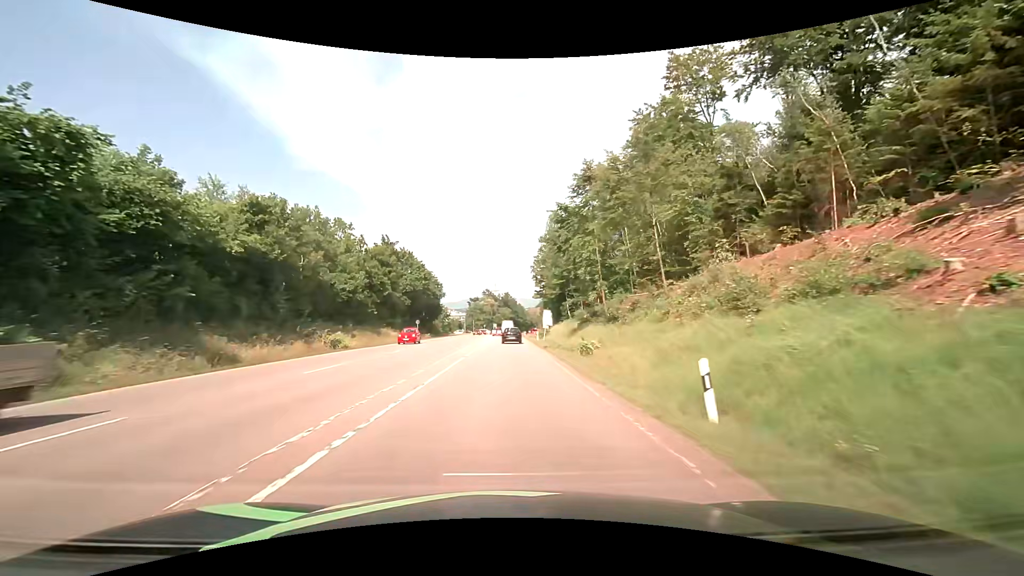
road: secondary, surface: asphalt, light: Day
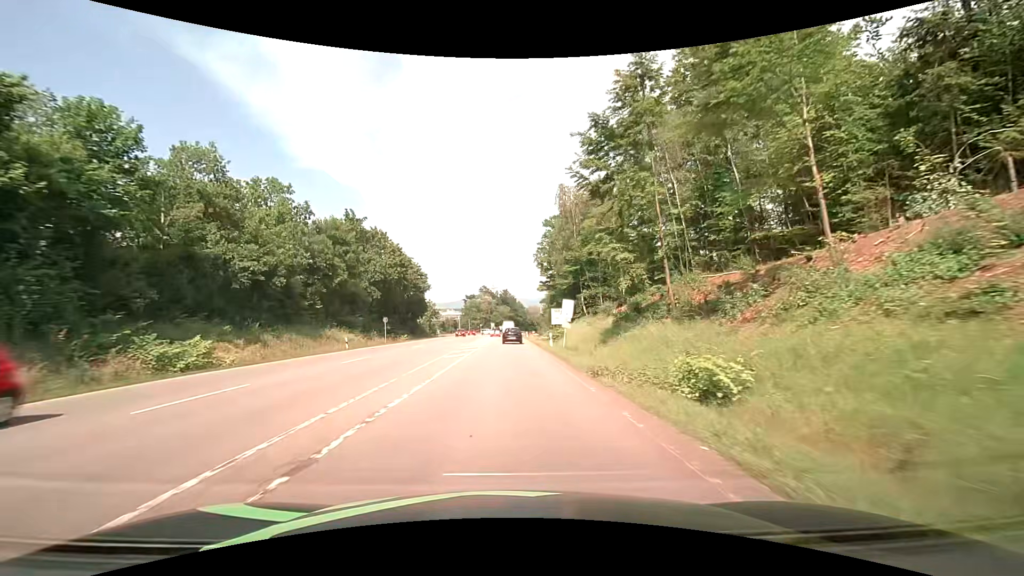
(0.0, +18.4) m; 0°
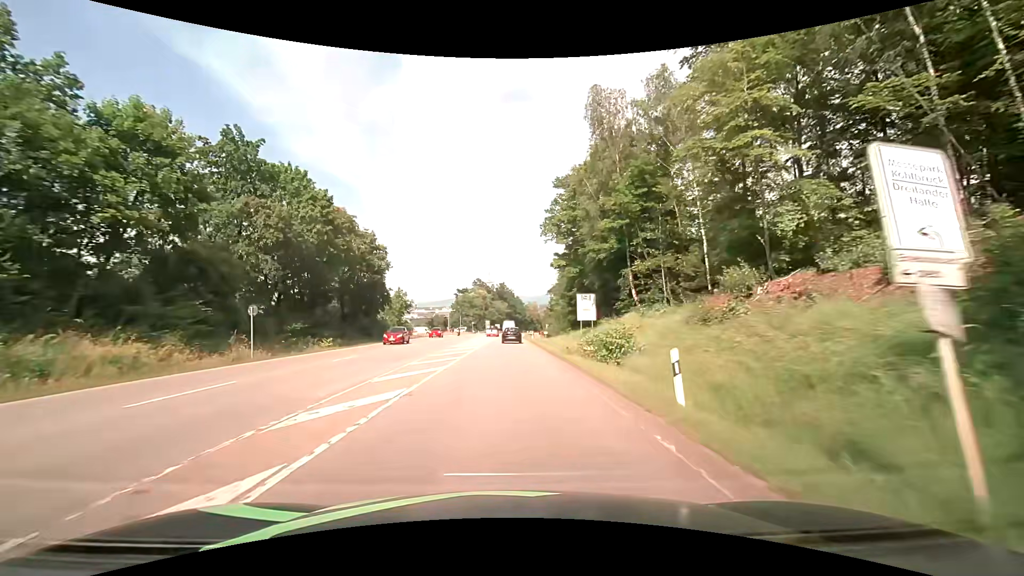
(+0.2, +27.5) m; 0°
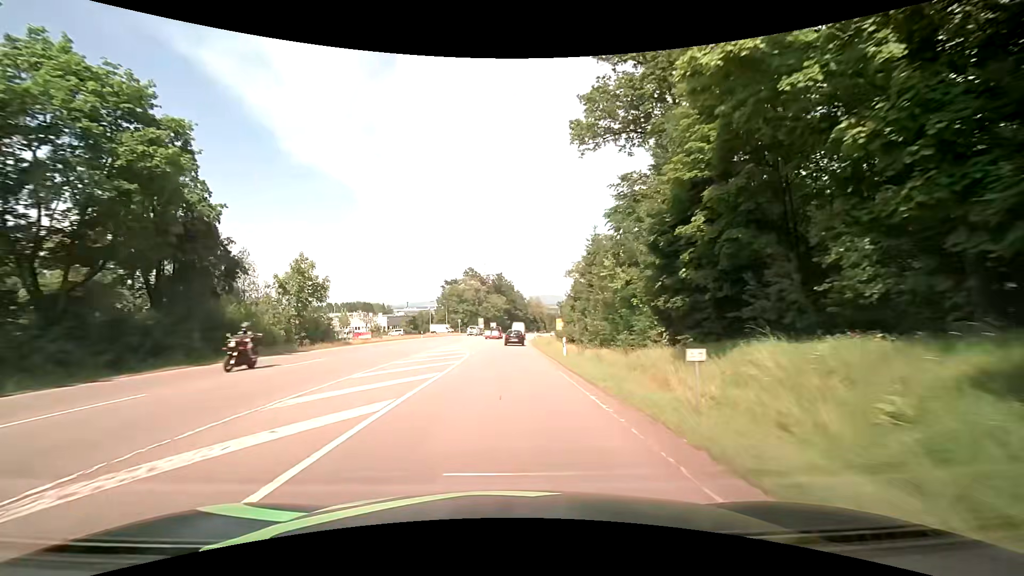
(+0.2, +36.7) m; 0°
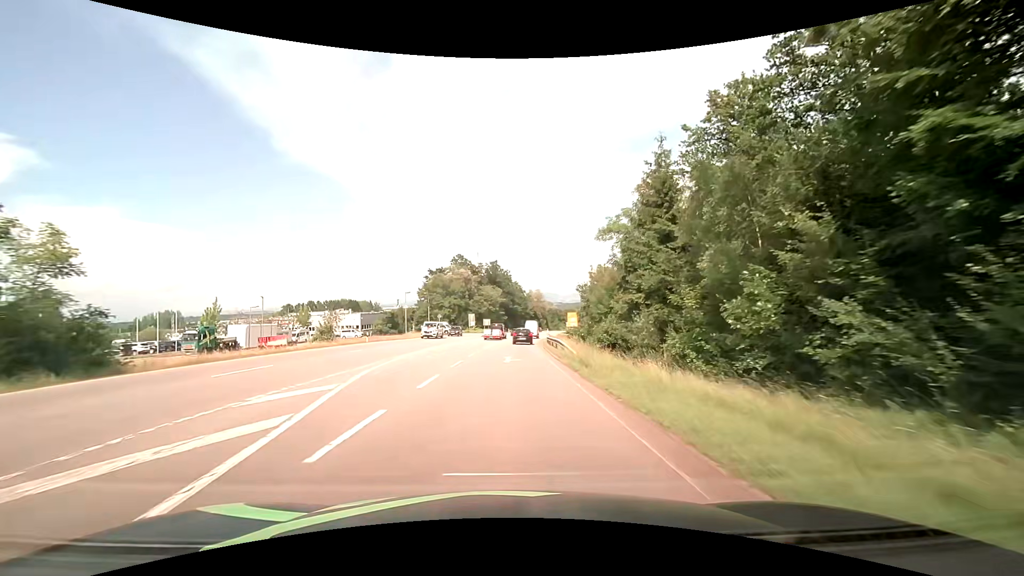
(-0.1, +27.6) m; 0°
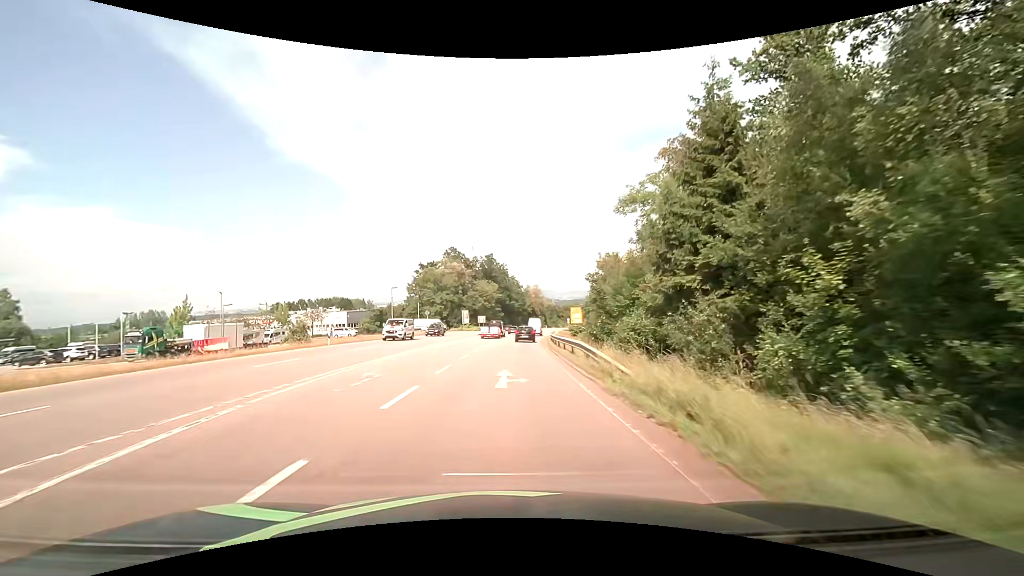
(0.0, +9.2) m; 0°
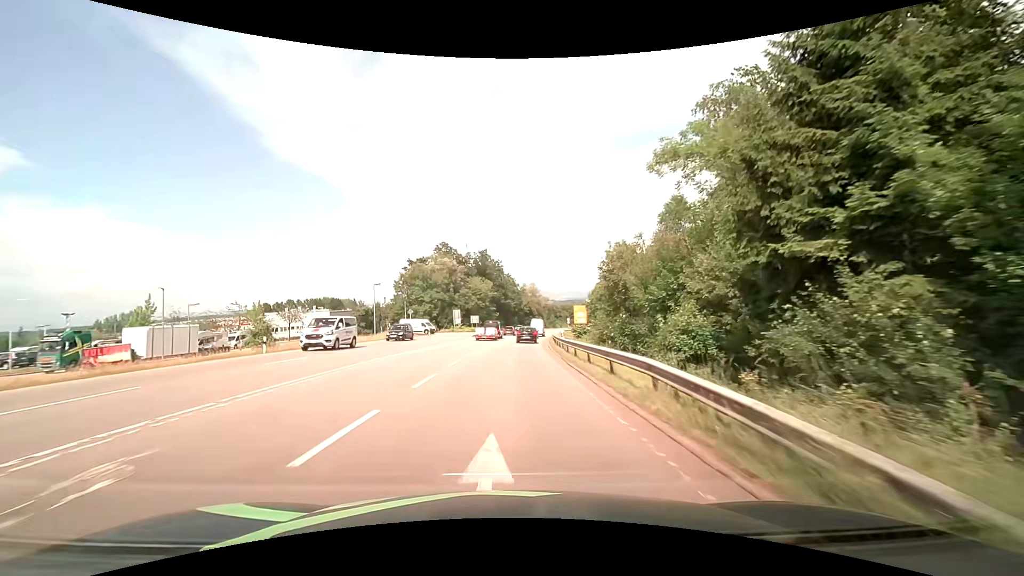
(0.0, +9.2) m; 0°
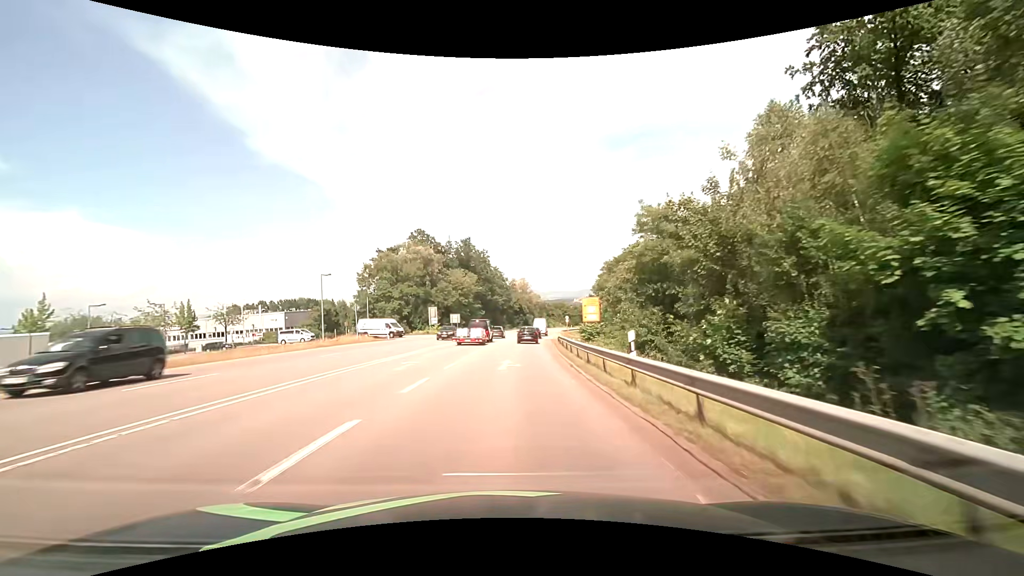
(+0.1, +18.3) m; +1°
(0, +10) (0, +20) (+1, +30) (+1, +40) (+2, +50) (+3, +60) (+4, +70) (+5, +80) (+6, +90) (+8, +100) m
